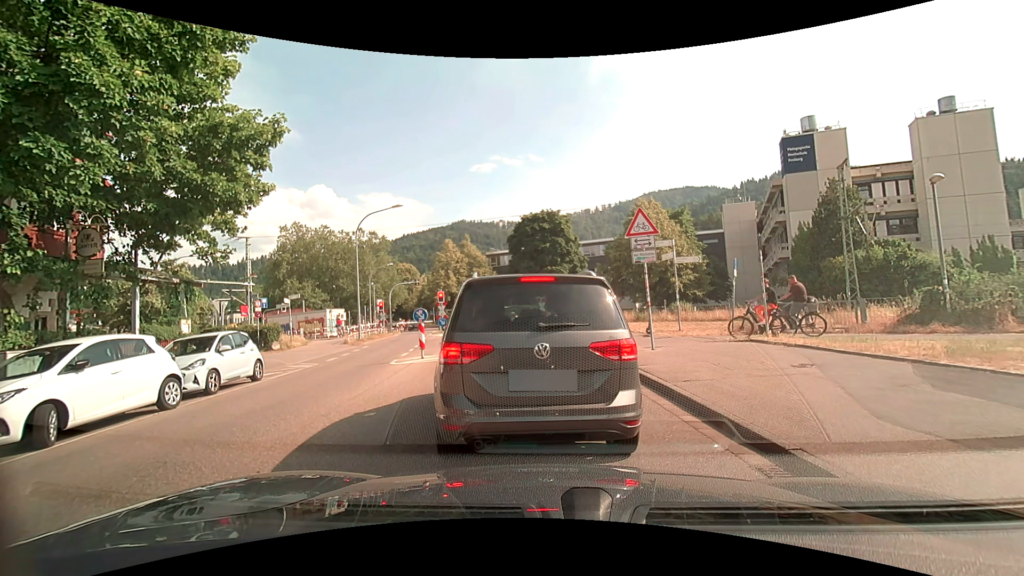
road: unclassified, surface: asphalt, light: Day
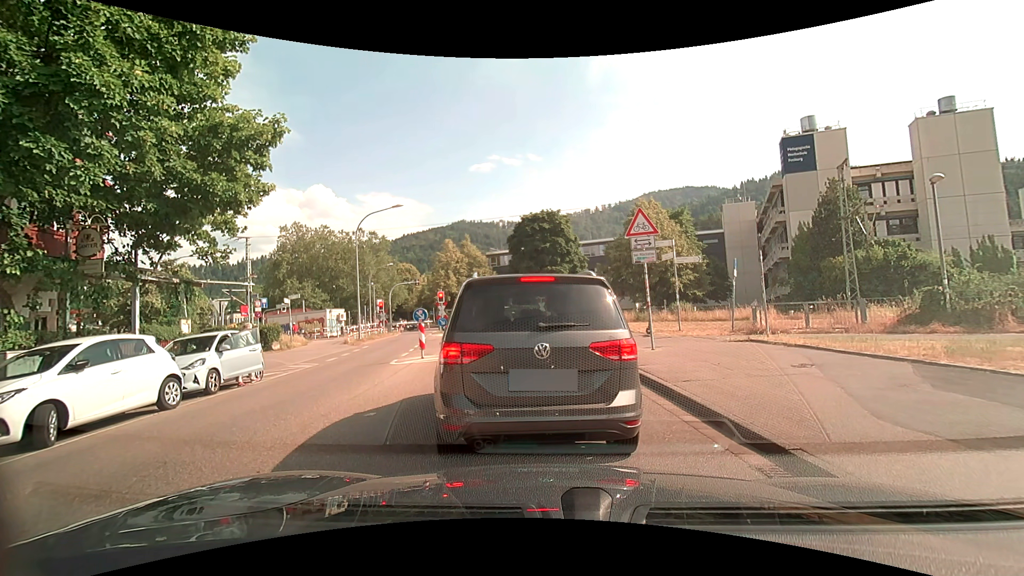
(0.0, 0.0) m; 0°
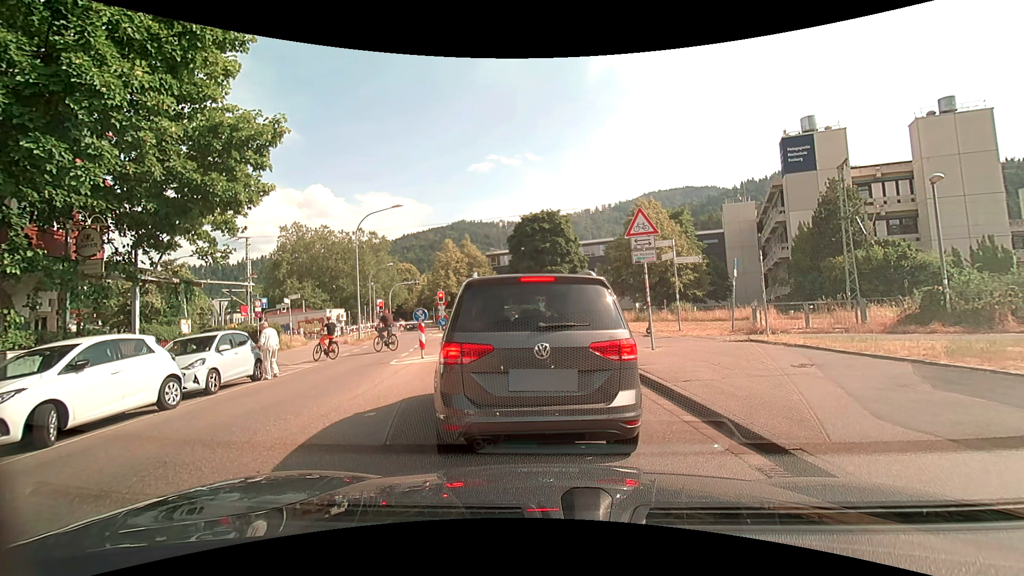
(0.0, 0.0) m; 0°
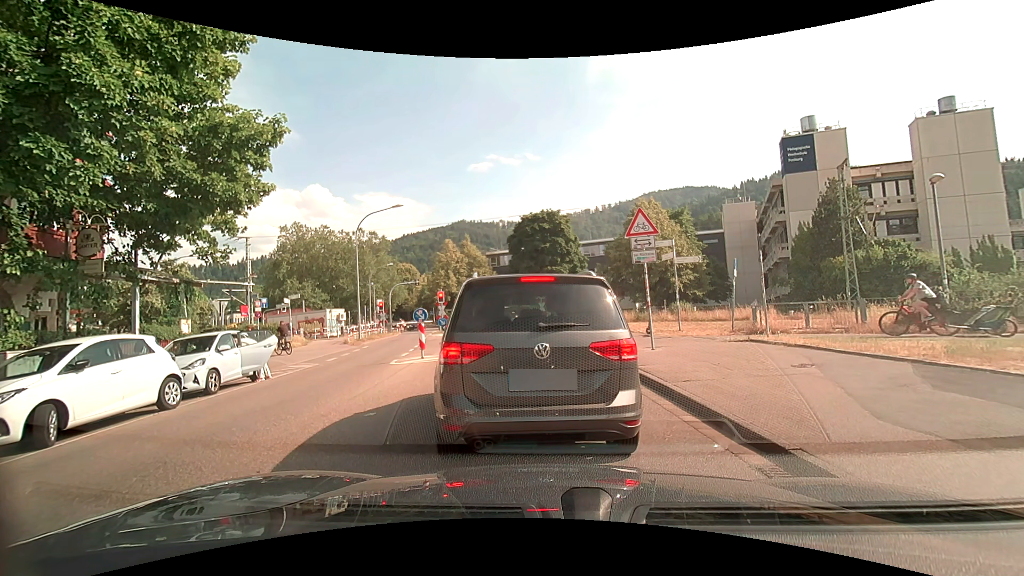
(0.0, 0.0) m; 0°
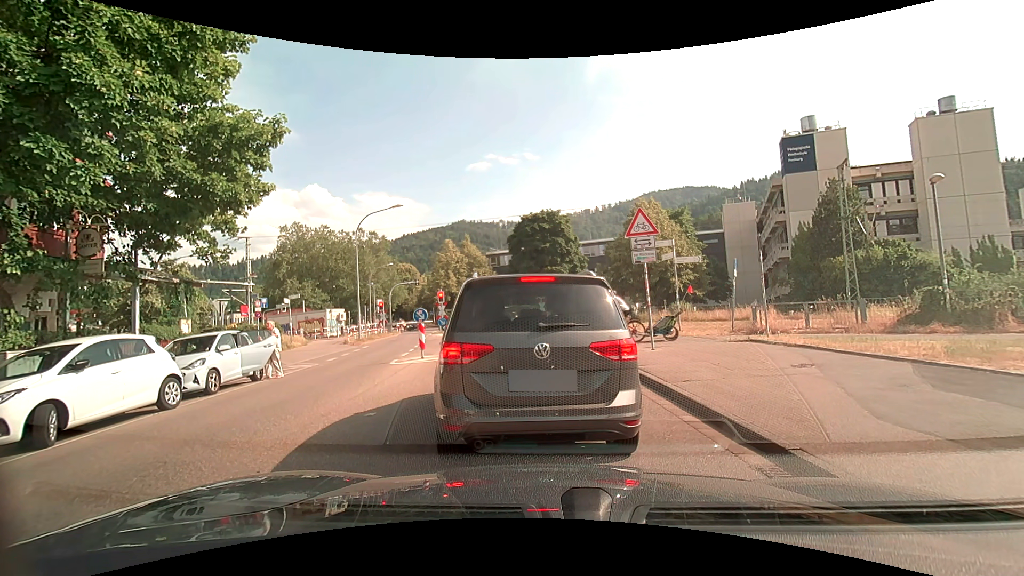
(0.0, 0.0) m; 0°
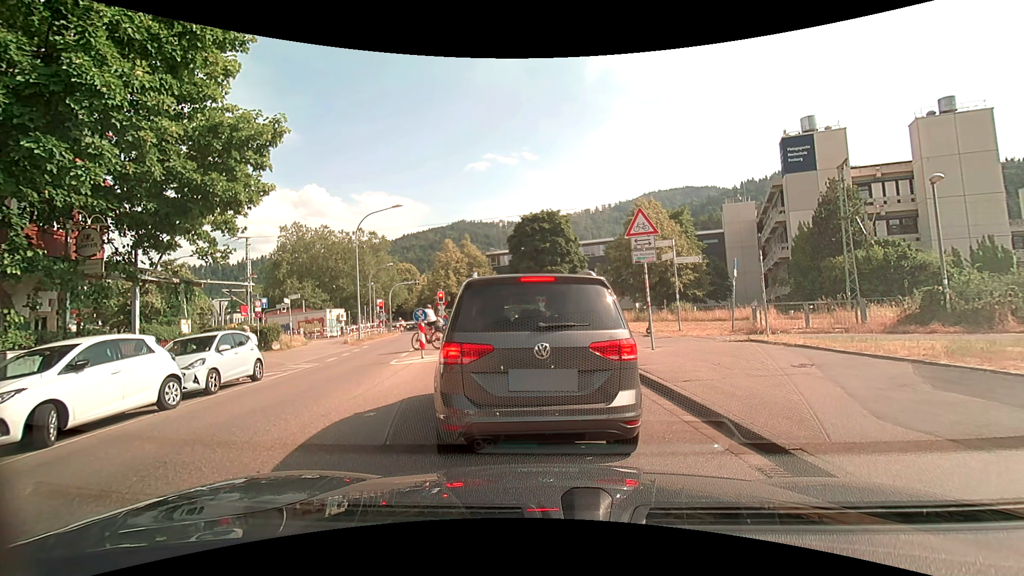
(0.0, 0.0) m; 0°
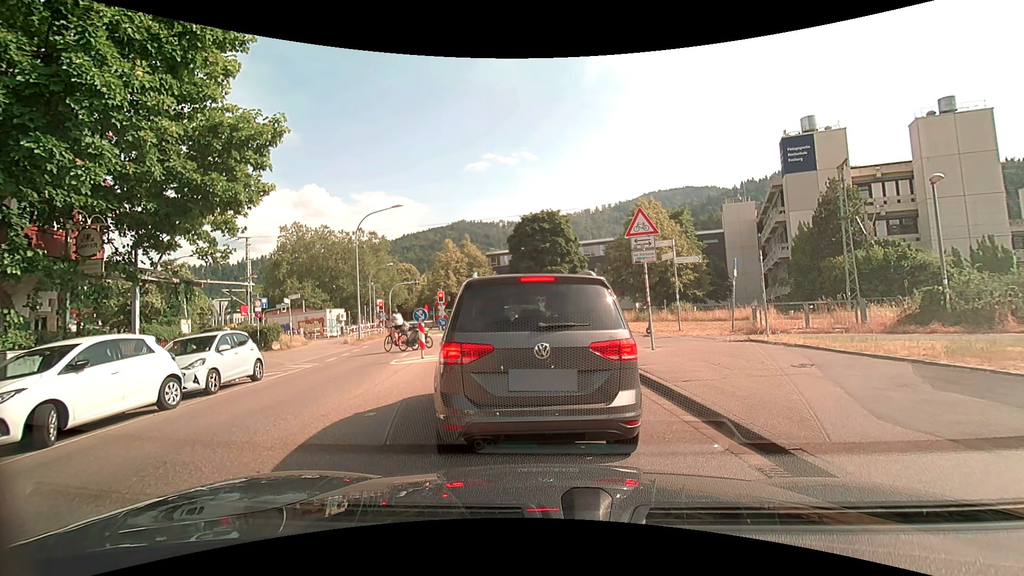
(0.0, 0.0) m; 0°
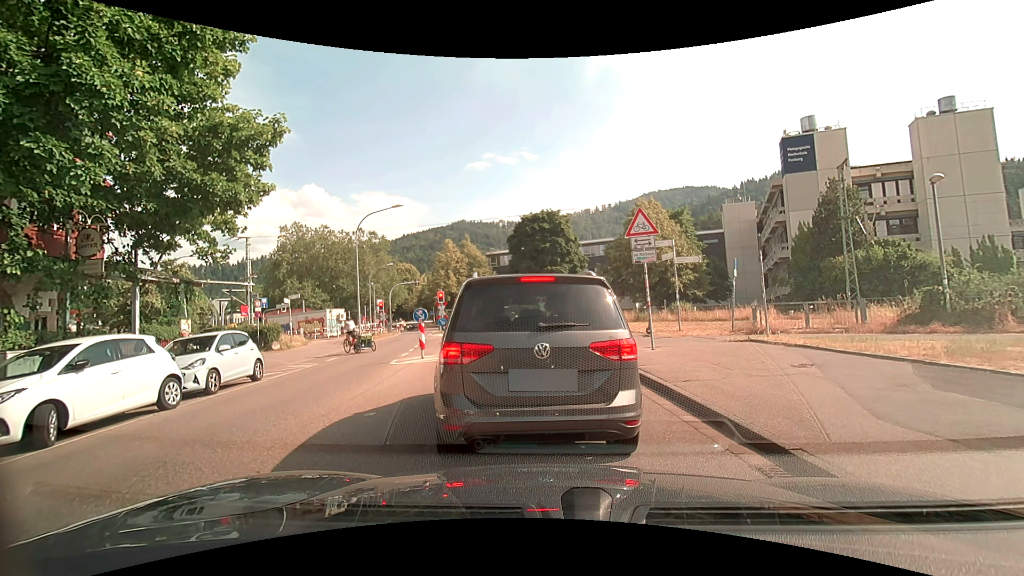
(0.0, 0.0) m; 0°
